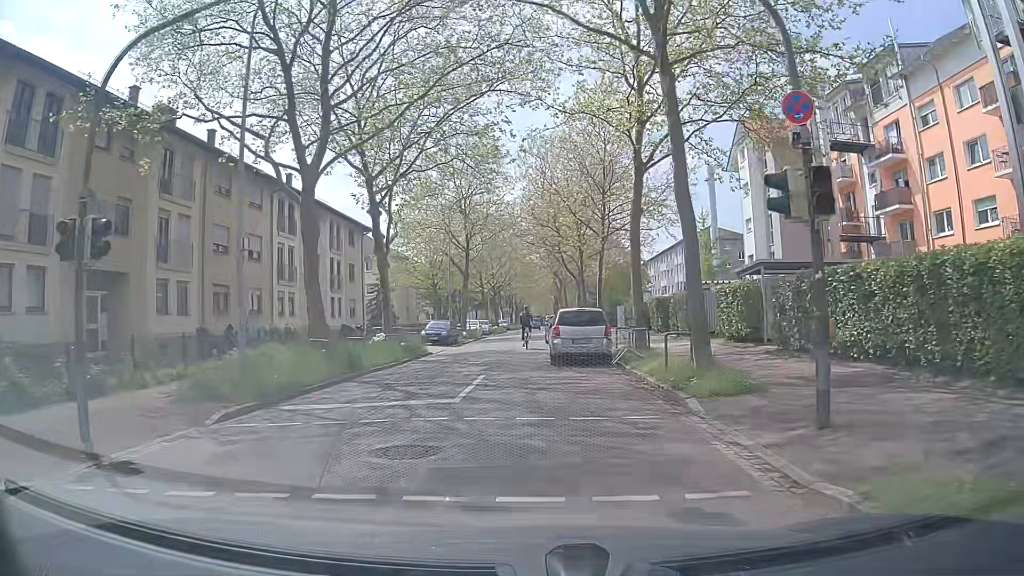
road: unclassified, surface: asphalt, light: Day
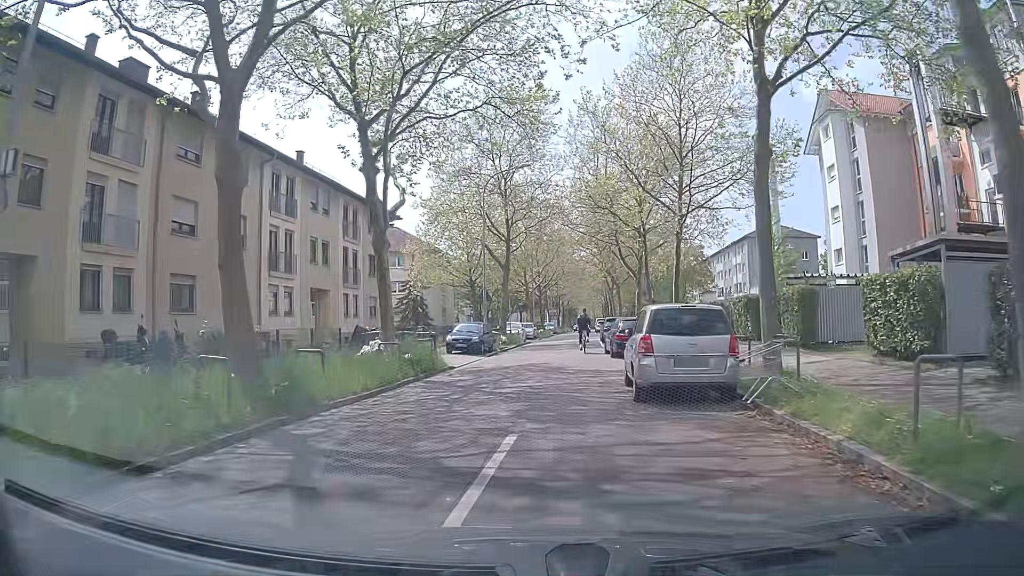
(-0.3, +8.0) m; -4°
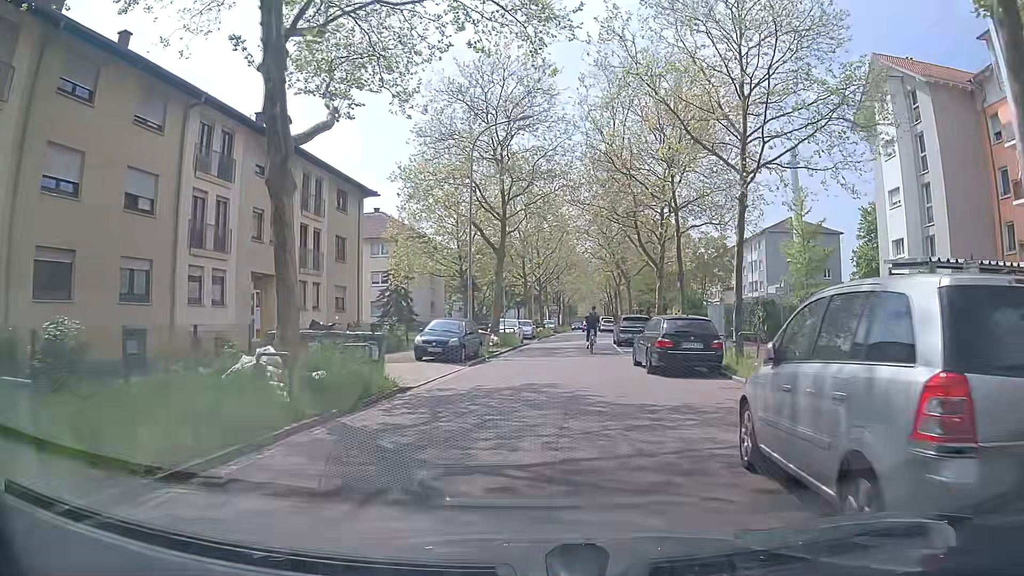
(0.0, +8.0) m; +1°
